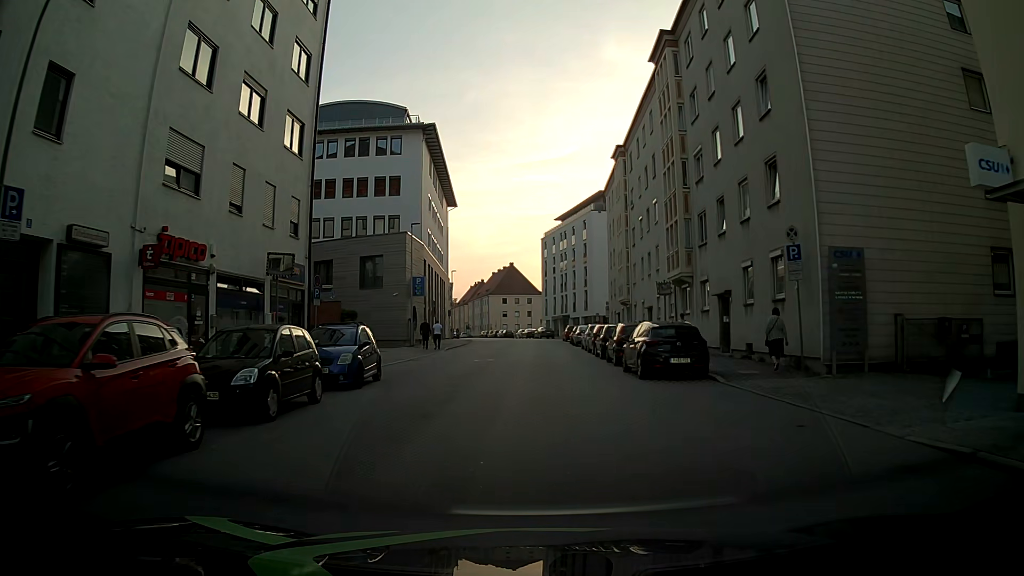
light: Day
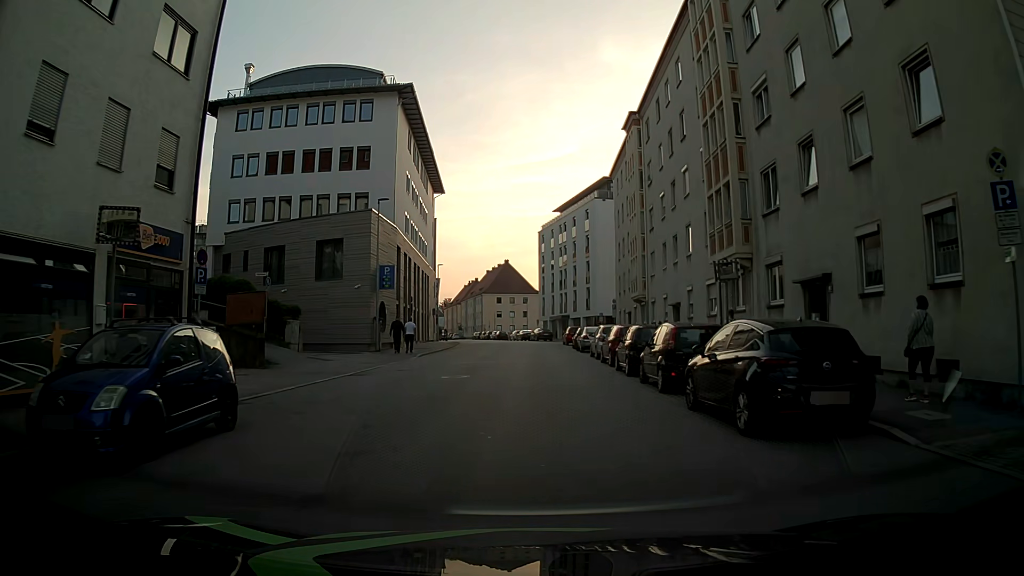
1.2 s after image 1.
(+0.2, +8.9) m; +2°
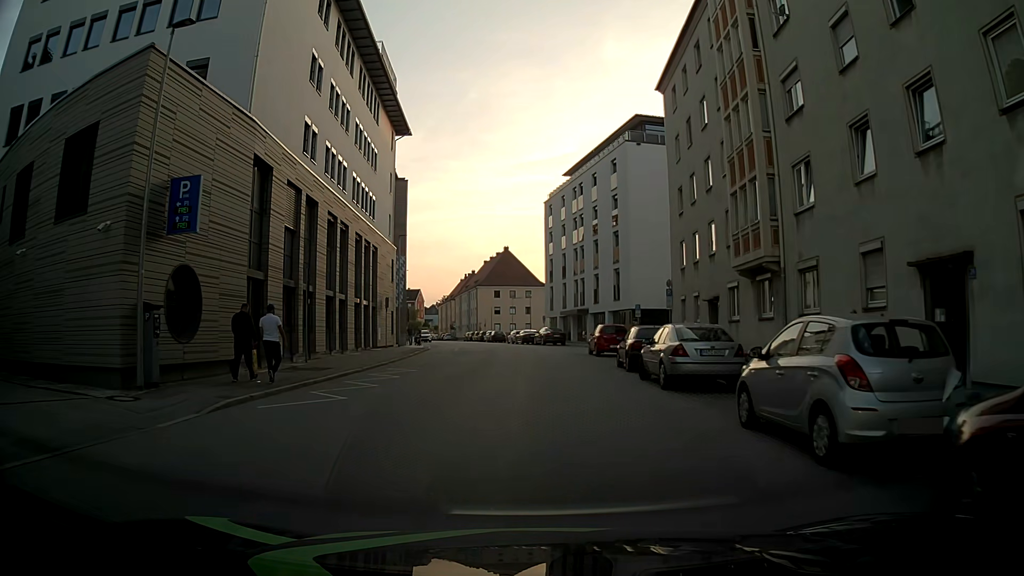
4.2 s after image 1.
(-0.5, +22.8) m; -1°
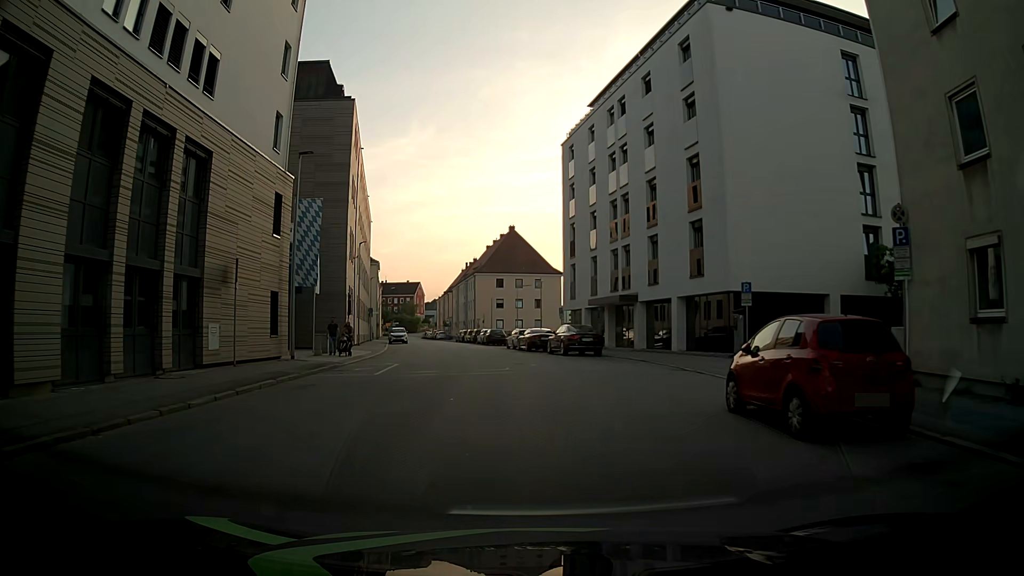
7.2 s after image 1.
(-0.1, +23.6) m; 0°
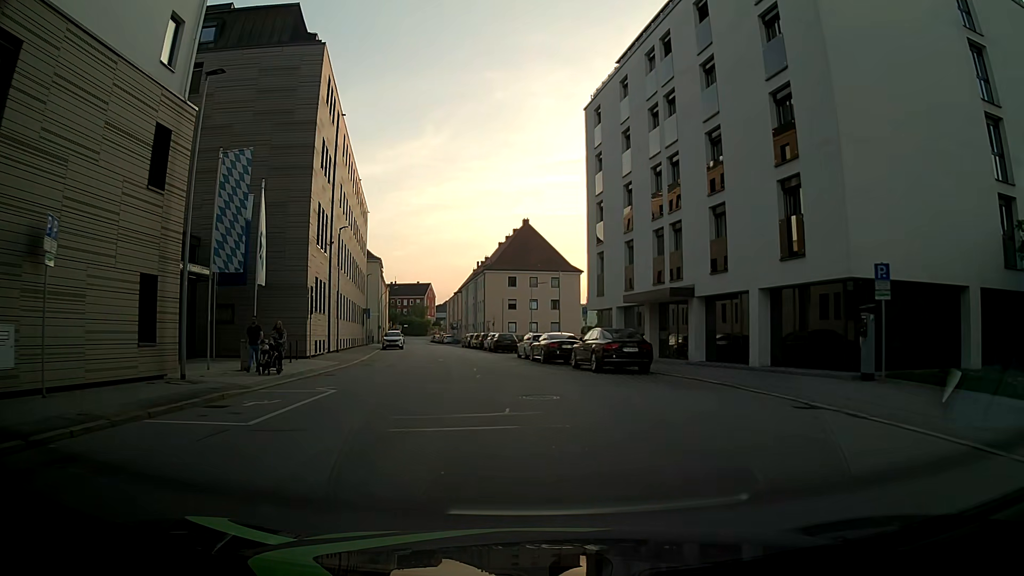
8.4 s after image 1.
(-0.1, +9.7) m; -2°
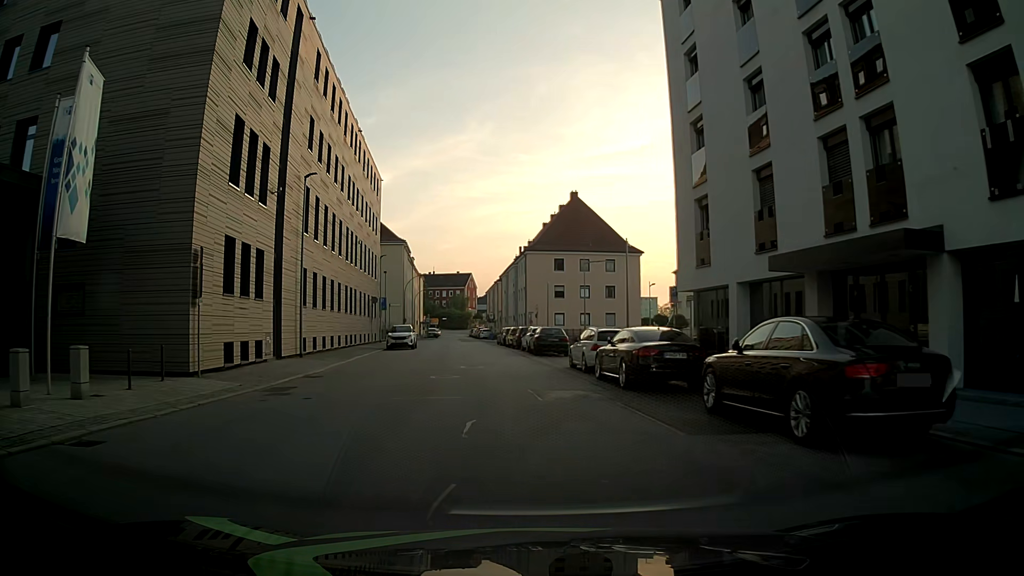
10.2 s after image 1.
(-0.3, +14.8) m; -4°
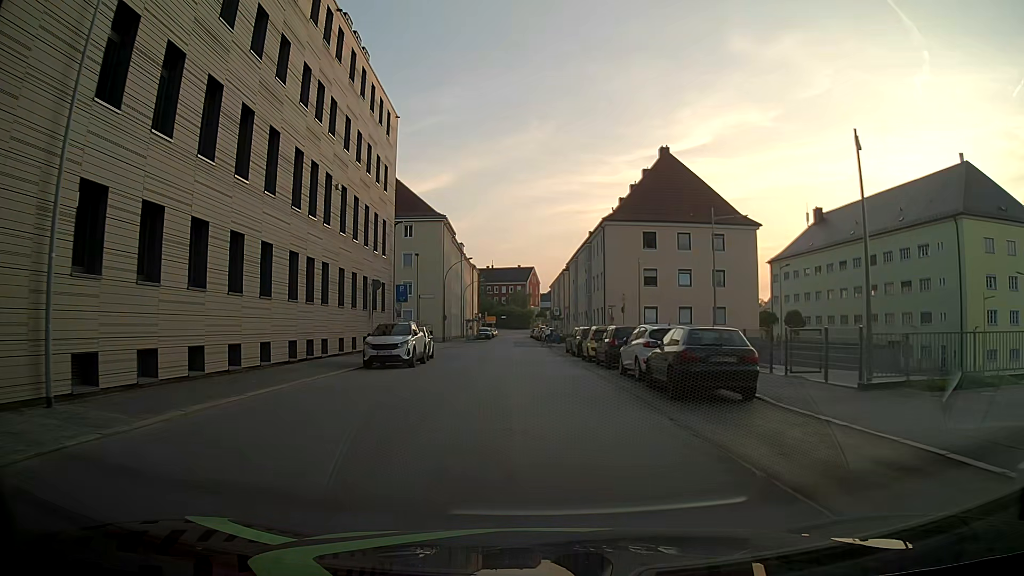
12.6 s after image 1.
(-1.4, +20.4) m; -6°
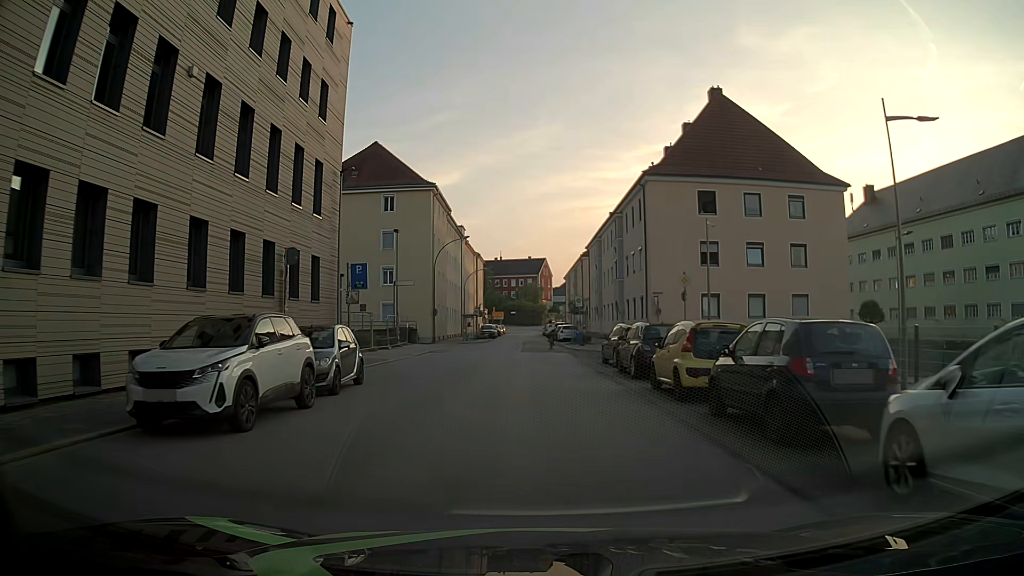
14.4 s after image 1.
(0.0, +15.0) m; -1°
(0, +10) (0, +20) (0, +30) (0, +40) (0, +50) (0, +60) (0, +70) (0, +80) (0, +90) (0, +100) m
